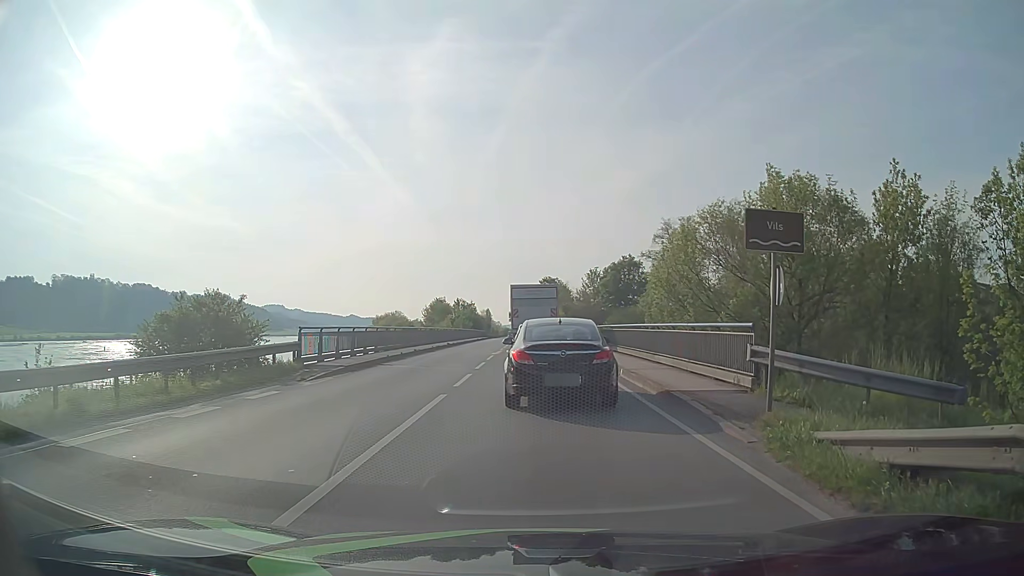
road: primary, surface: asphalt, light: Day
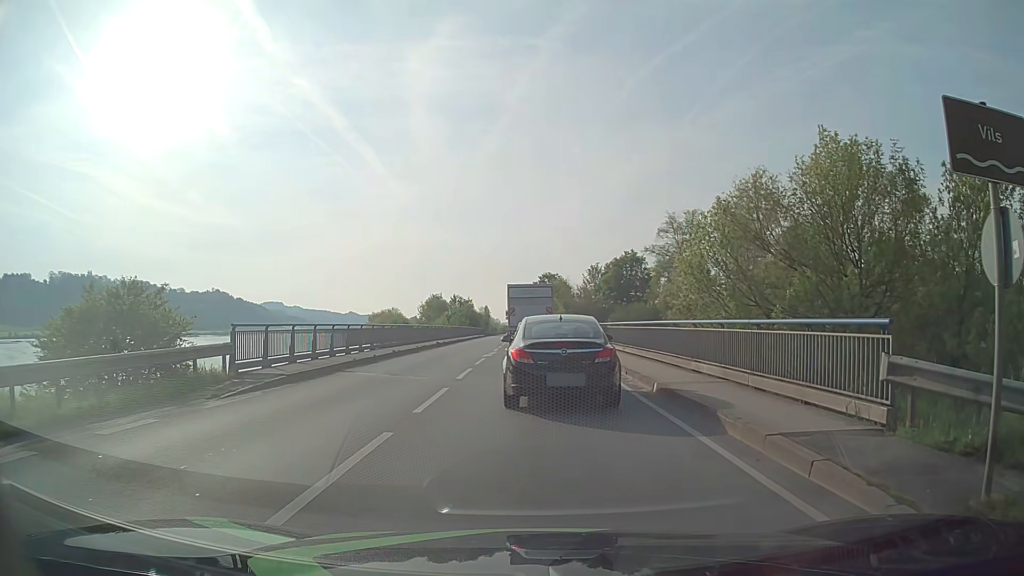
(0.0, +5.1) m; 0°
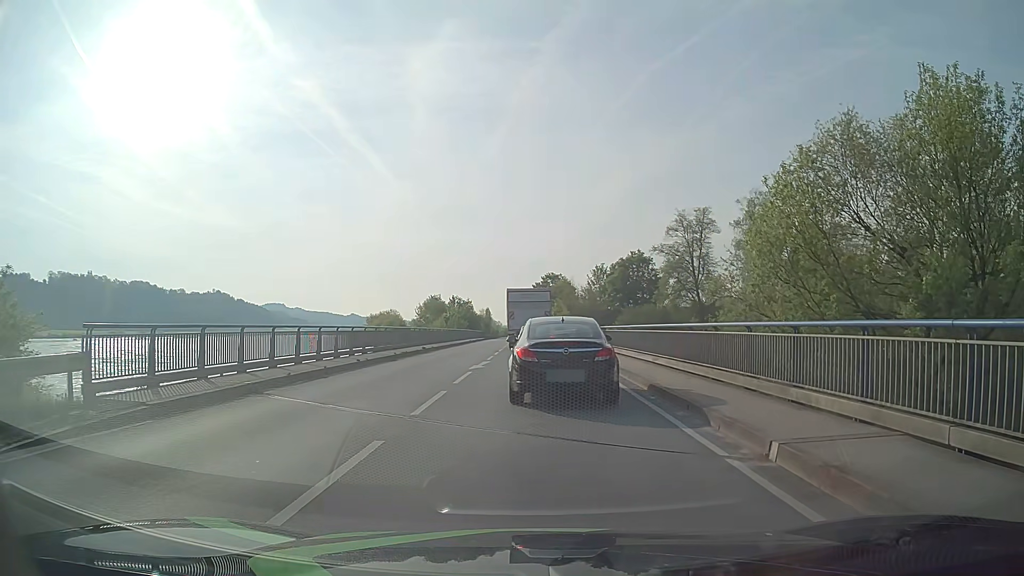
(+0.1, +6.5) m; +2°
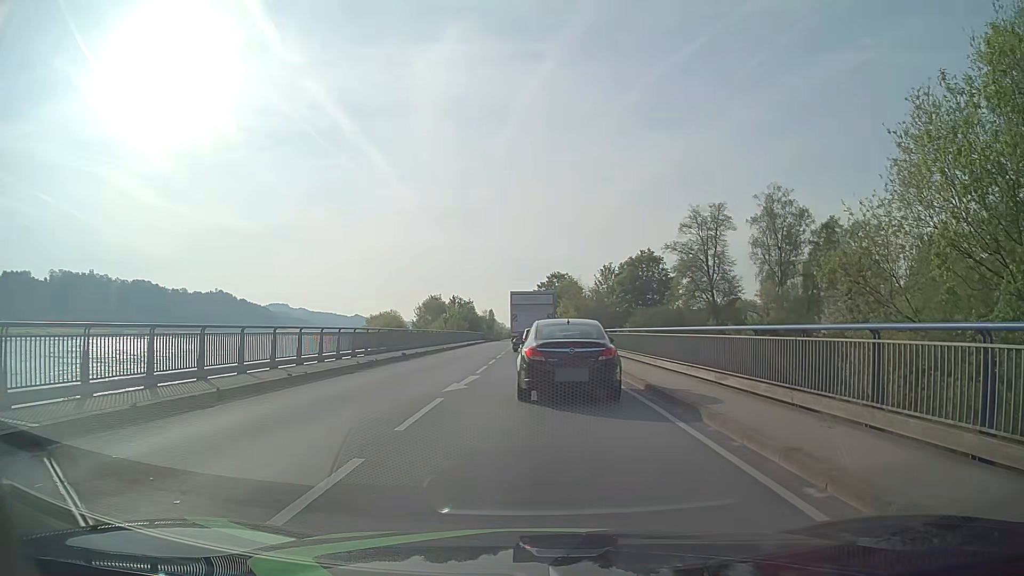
(-0.2, +7.2) m; -2°
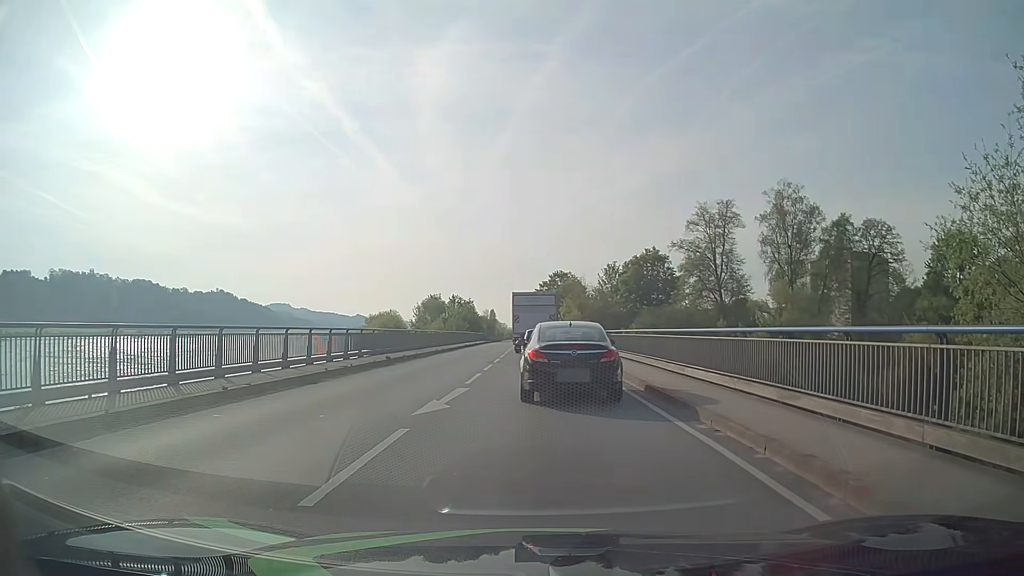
(+0.1, +3.8) m; 0°
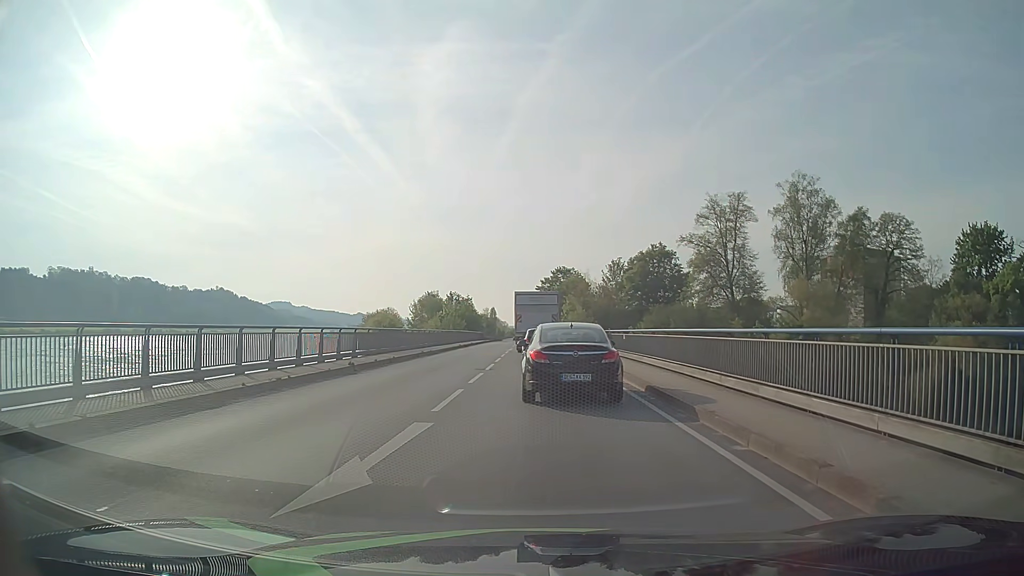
(+0.1, +5.8) m; 0°
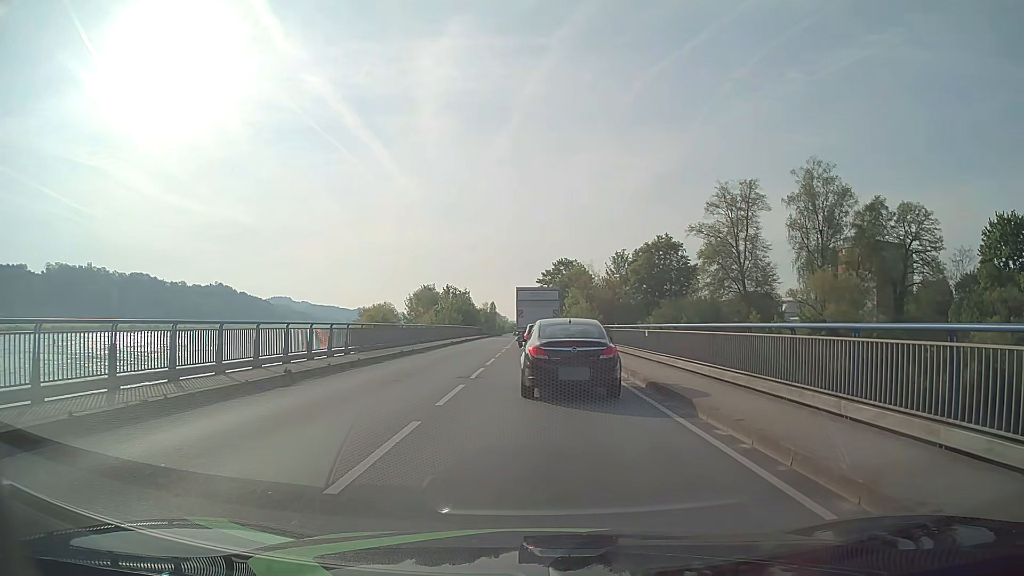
(0.0, +5.8) m; 0°
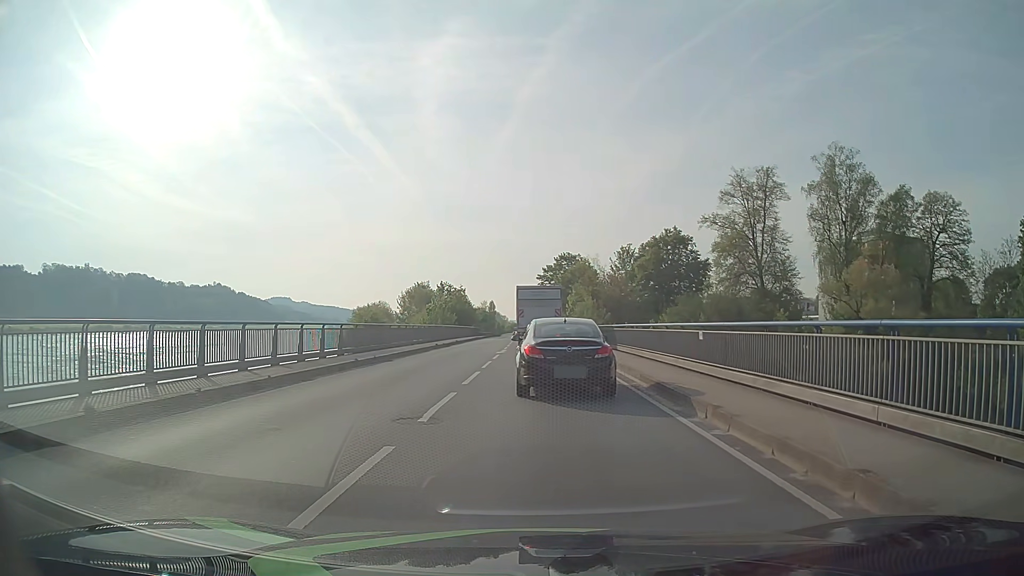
(0.0, +7.9) m; 0°
(0, +10) (0, +20) (0, +30) (0, +40) (0, +50) (0, +60) (-1, +70) (-1, +80) (-1, +90) (-1, +100) m
